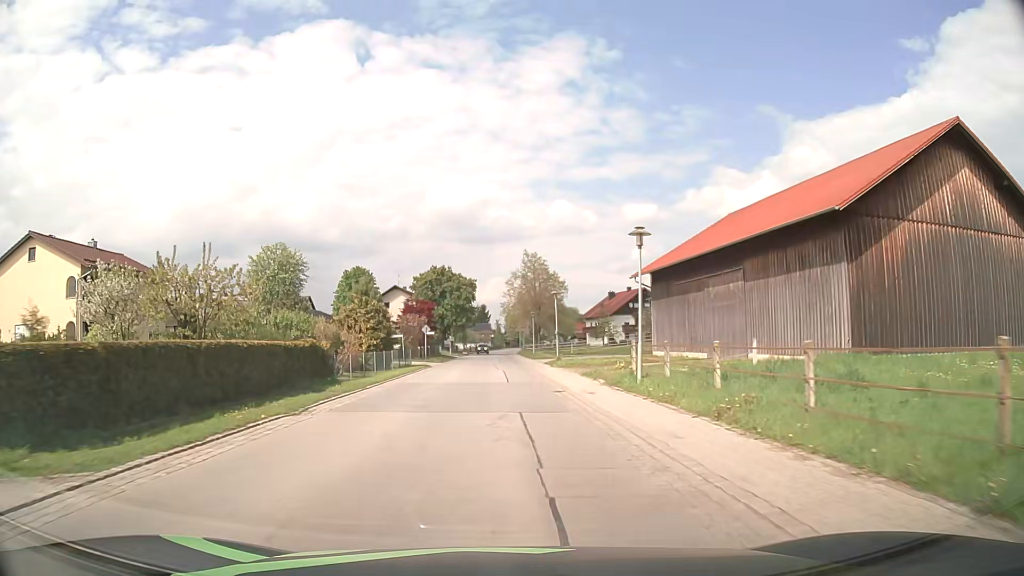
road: secondary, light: Day
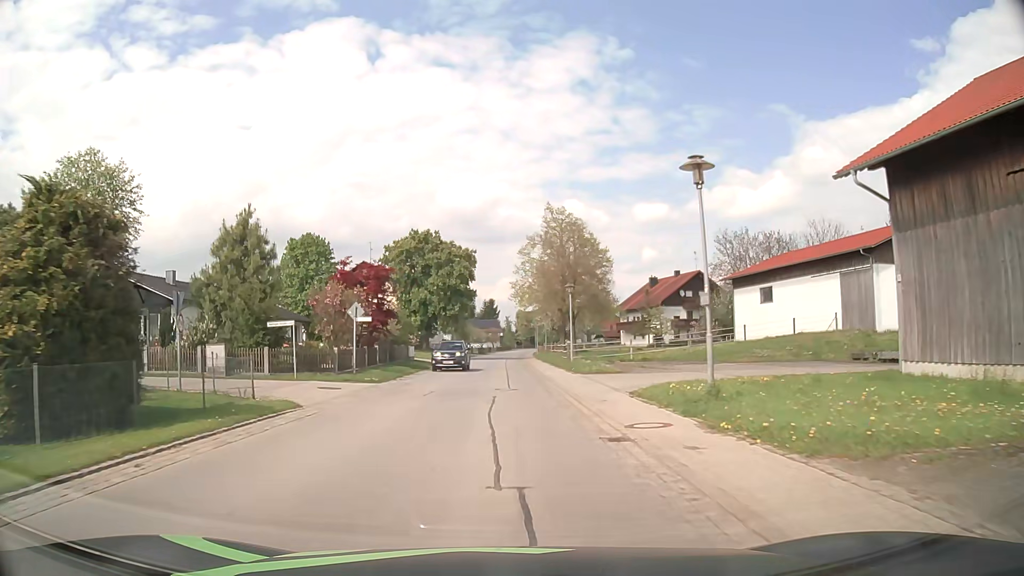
(-0.2, +30.4) m; -1°
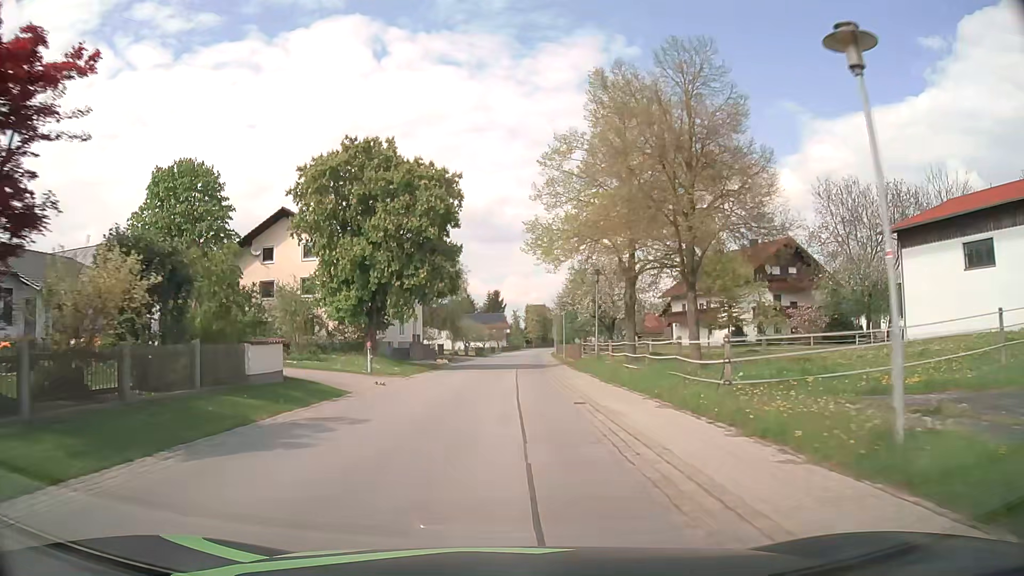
(0.0, +30.4) m; 0°
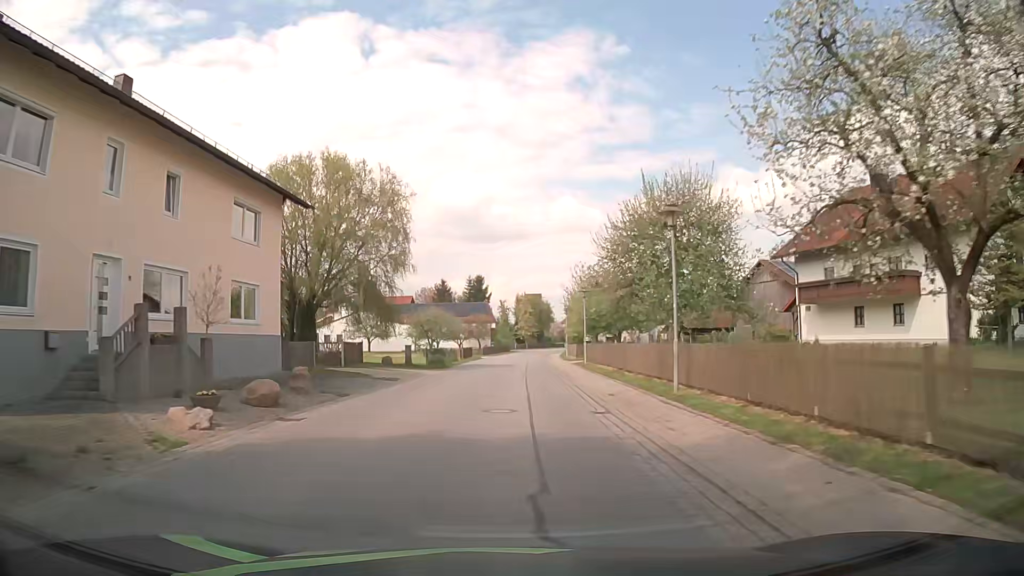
(+0.3, +38.0) m; +1°
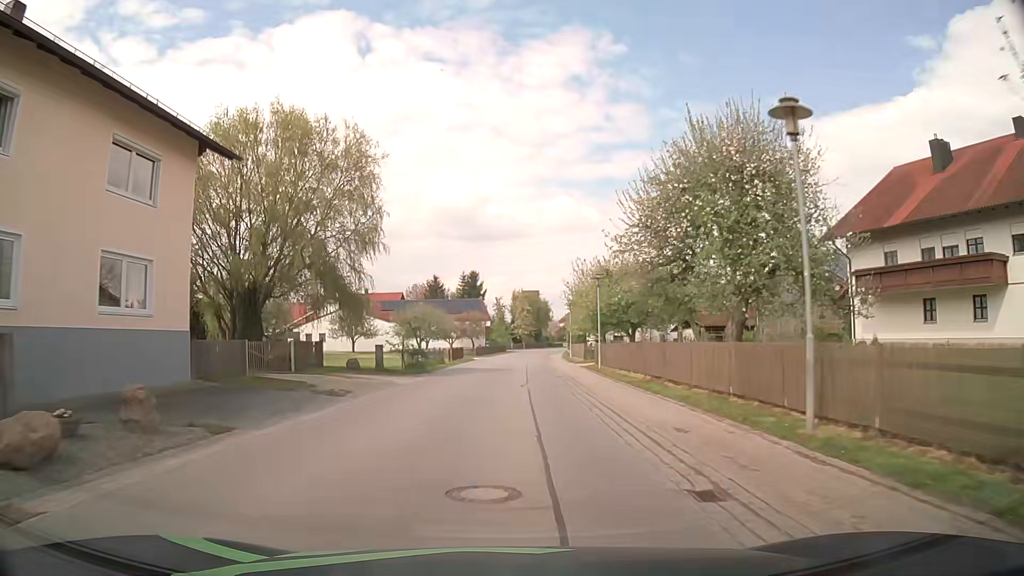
(0.0, +7.6) m; 0°
(0, +10) (0, +20) (0, +30) (+1, +40) (+1, +50) (+1, +60) (+2, +70) (+3, +80) (+4, +90) (+6, +100) m
